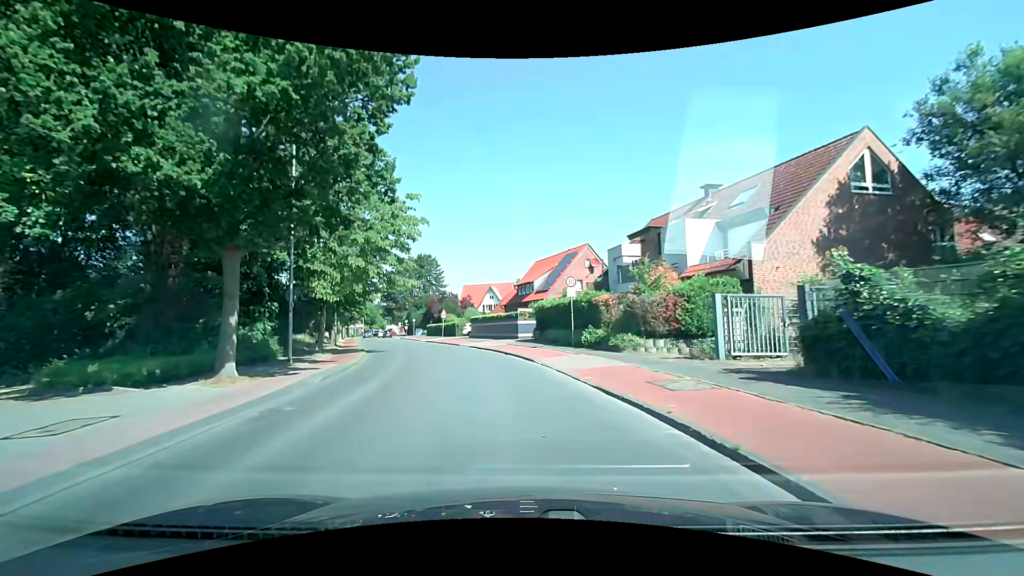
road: tertiary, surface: asphalt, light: Day
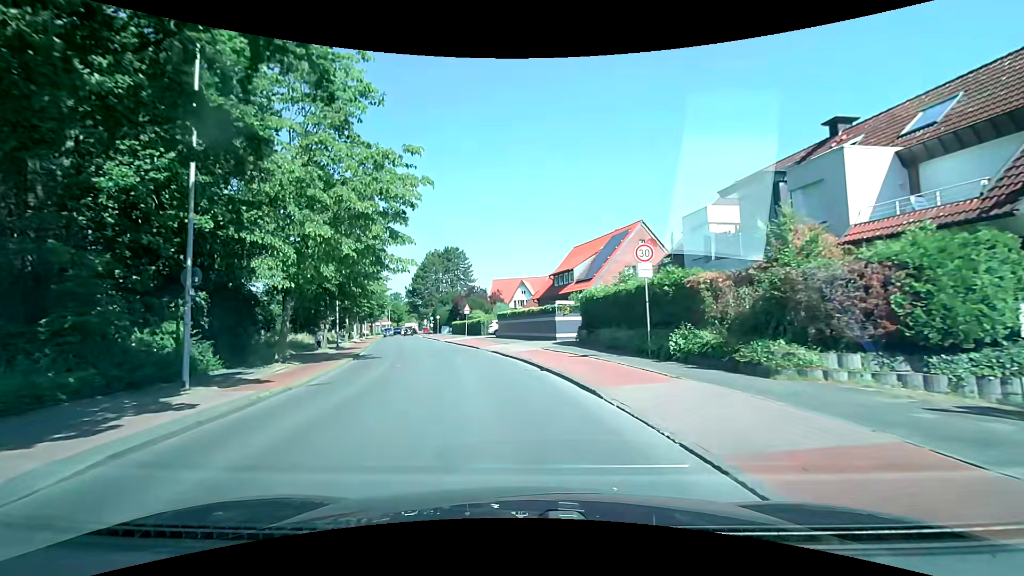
(-0.4, +9.3) m; -5°
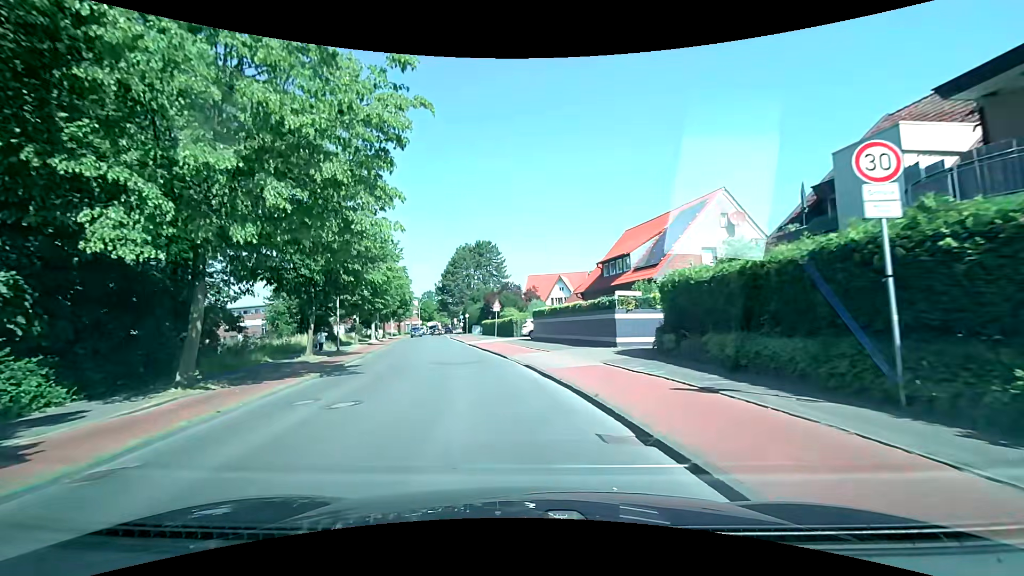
(-0.3, +8.9) m; -4°
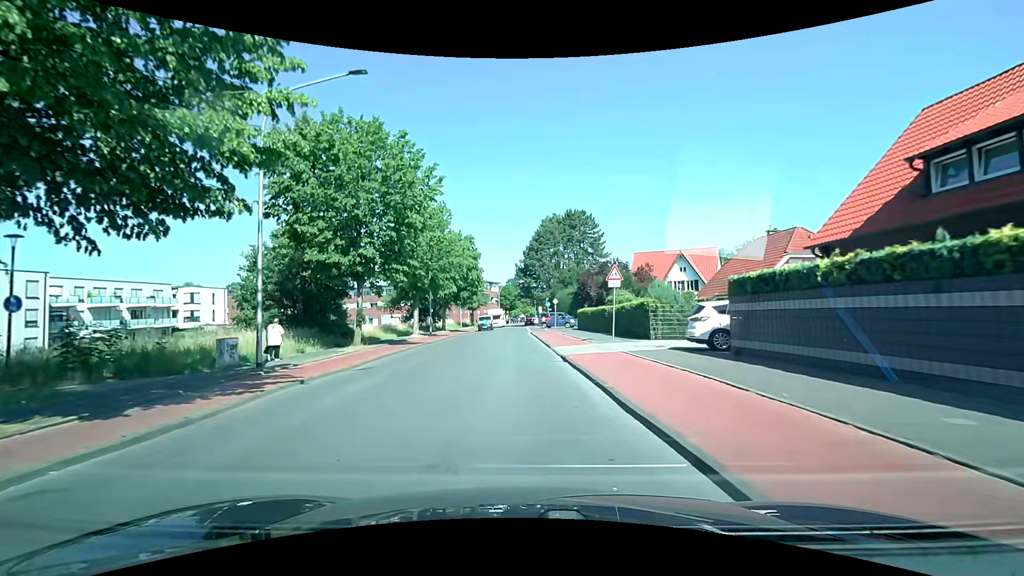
(-2.3, +22.4) m; -10°
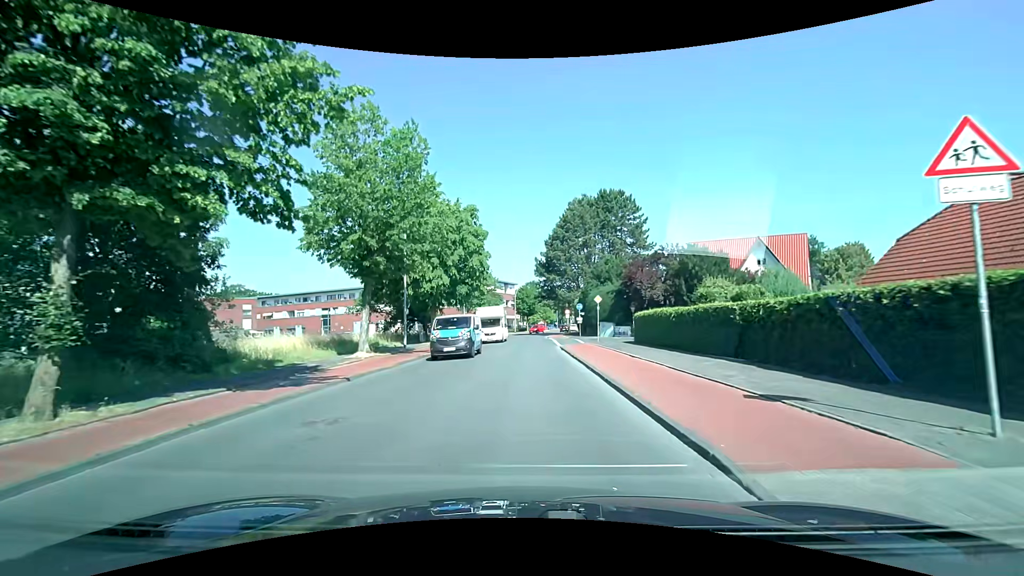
(-0.4, +18.1) m; -2°
